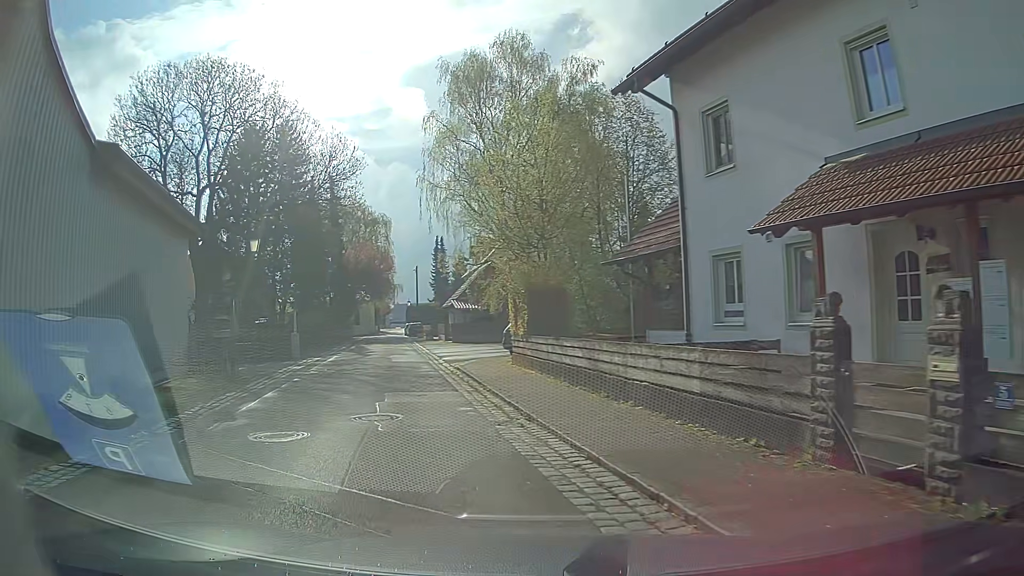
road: residential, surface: asphalt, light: Day
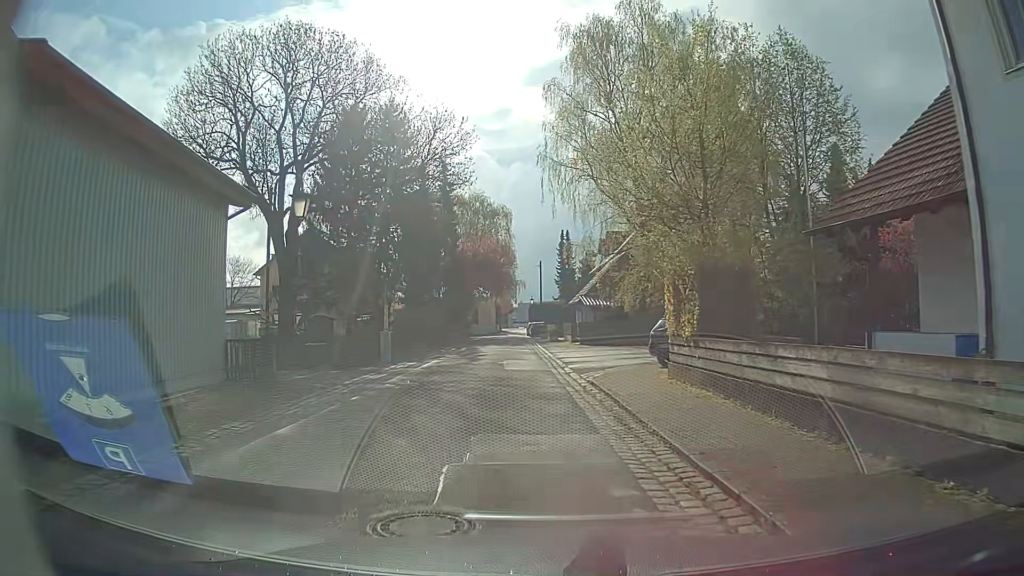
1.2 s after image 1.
(-0.8, +6.2) m; -15°
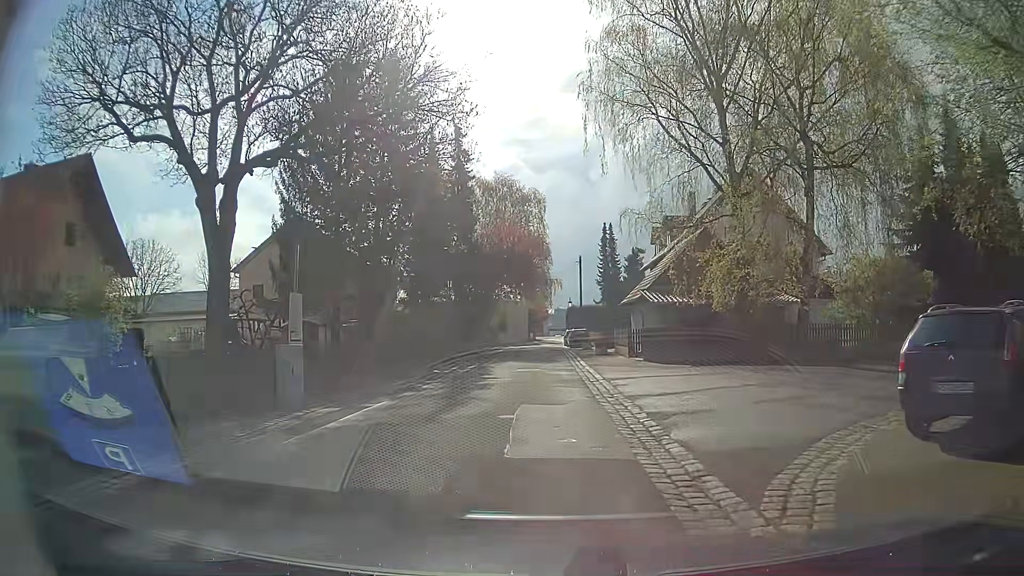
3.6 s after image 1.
(+0.1, +13.3) m; 0°
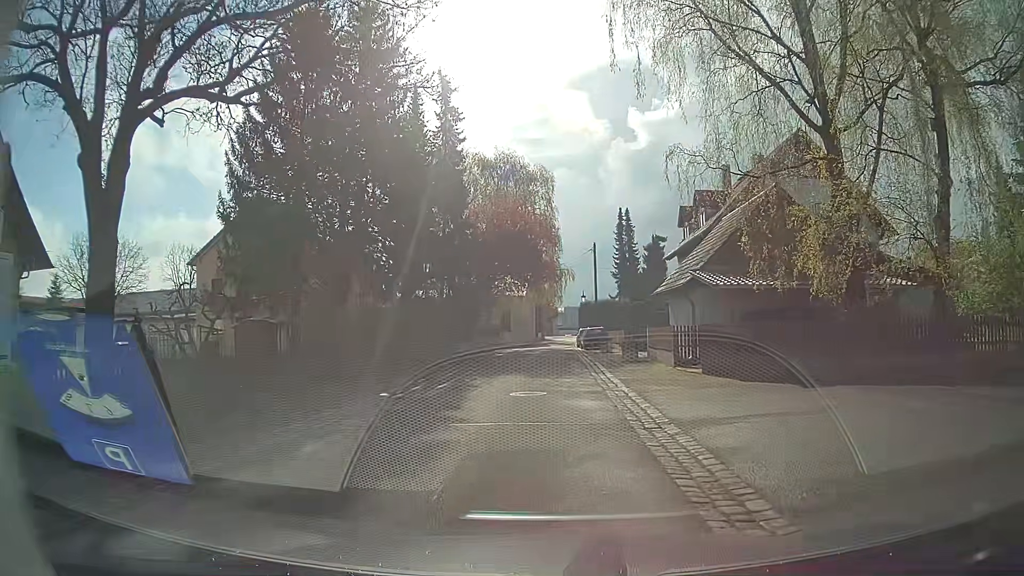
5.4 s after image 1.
(0.0, +9.1) m; 0°
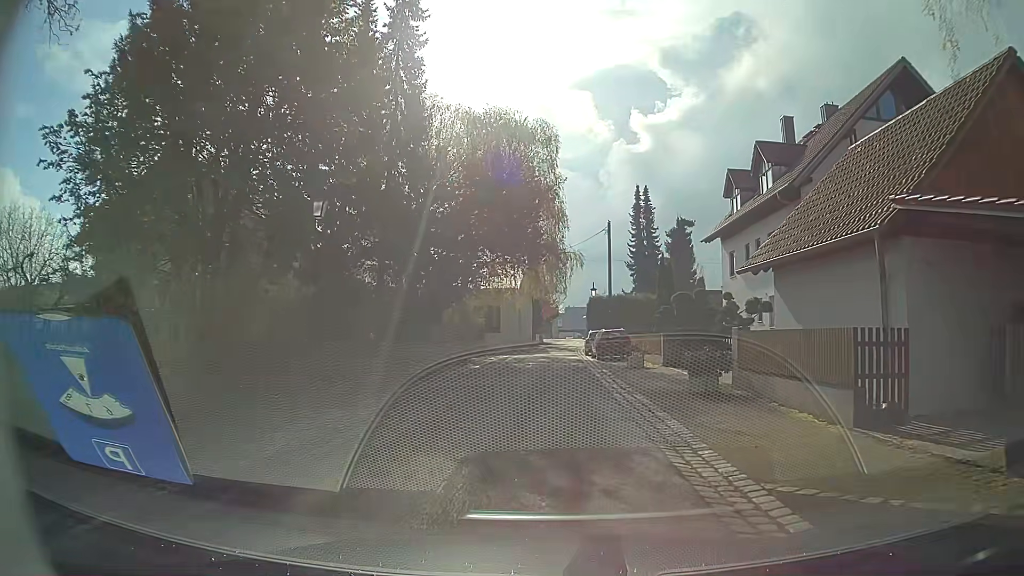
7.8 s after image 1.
(-0.1, +13.5) m; 0°
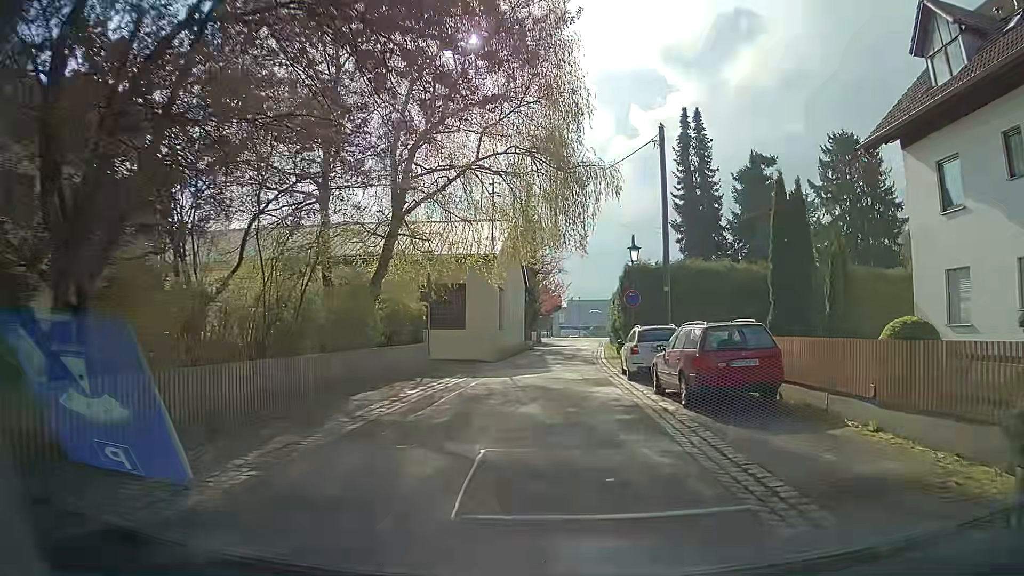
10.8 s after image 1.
(-0.2, +21.7) m; +1°
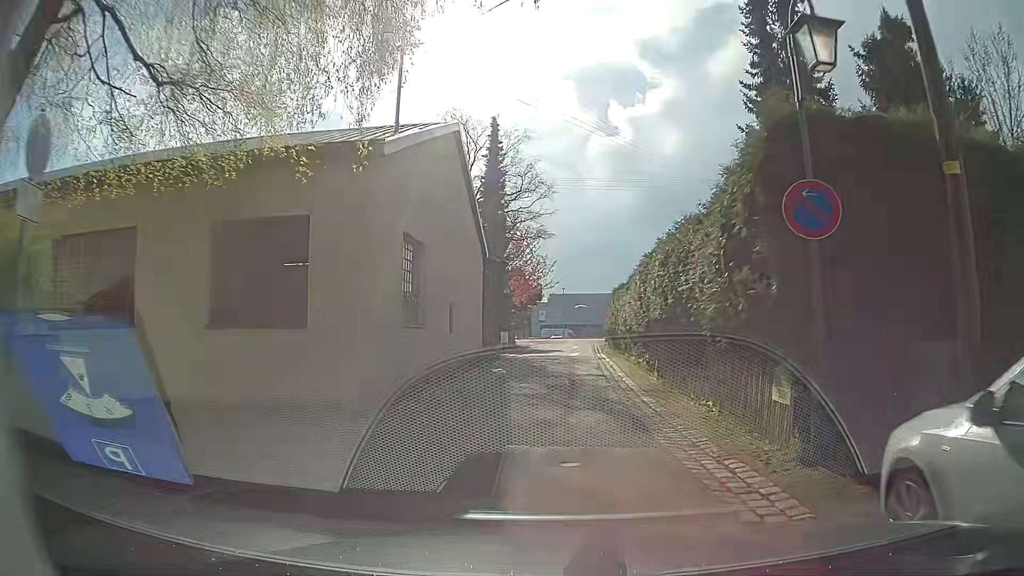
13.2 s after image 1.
(-0.2, +18.2) m; +1°
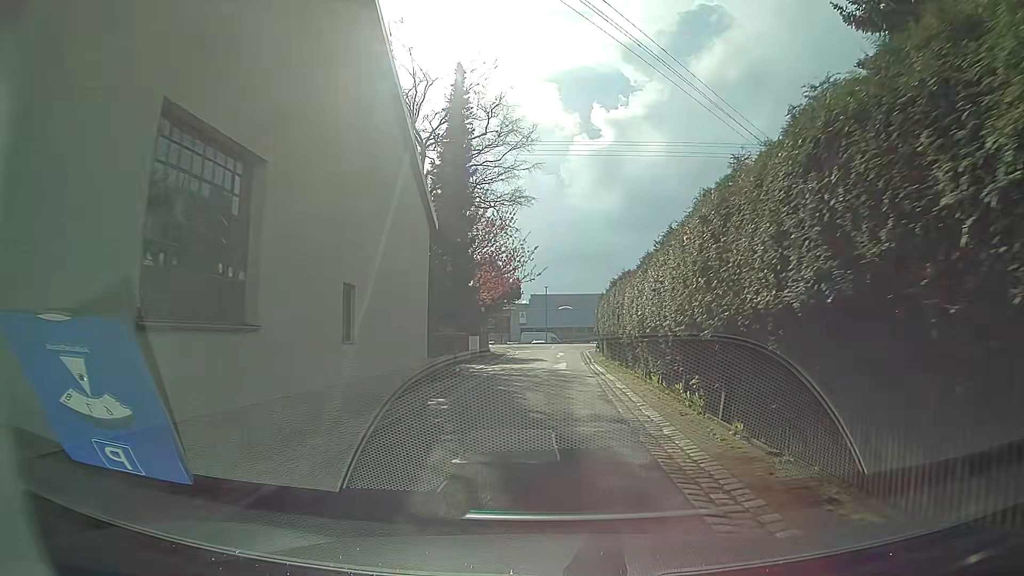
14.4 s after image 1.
(+0.1, +9.1) m; +1°
(0, +10) (0, +20) (+1, +30) (+1, +40) (+2, +50) (+1, +60) (-8, +63) (-18, +64) (-28, +65) (-38, +65) m
